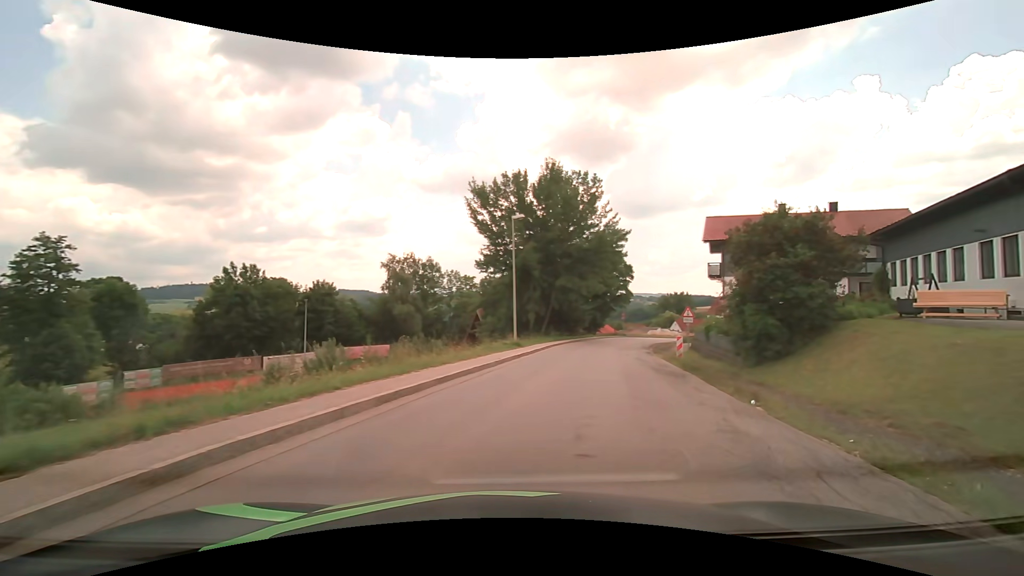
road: secondary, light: Day
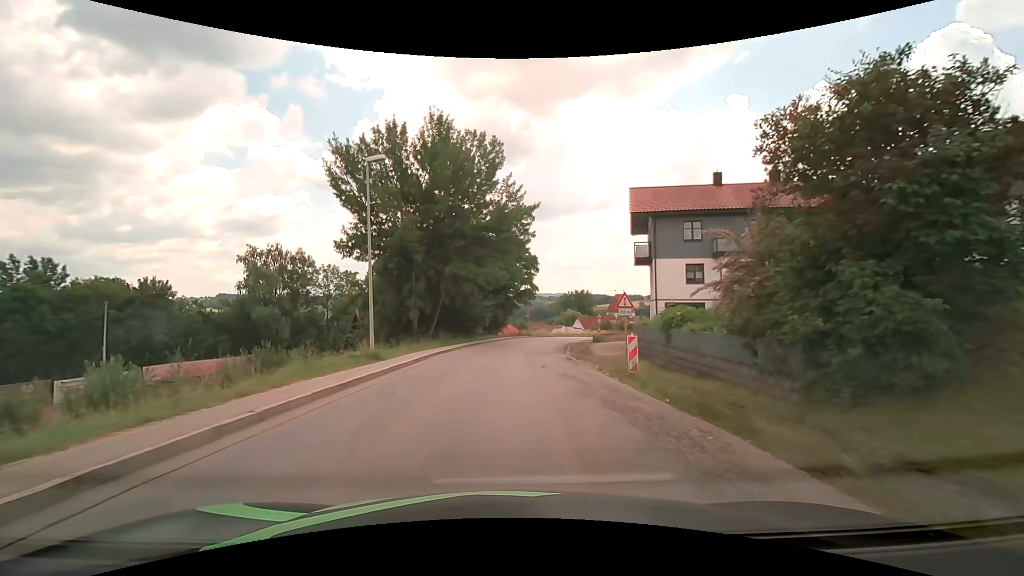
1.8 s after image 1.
(+1.7, +11.0) m; +12°
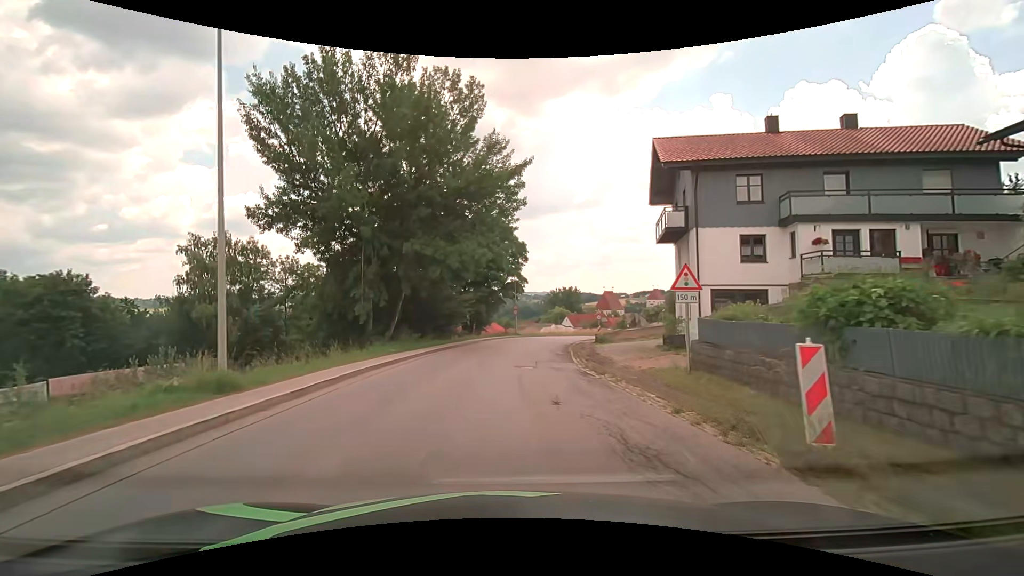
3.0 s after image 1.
(+0.1, +9.7) m; +1°
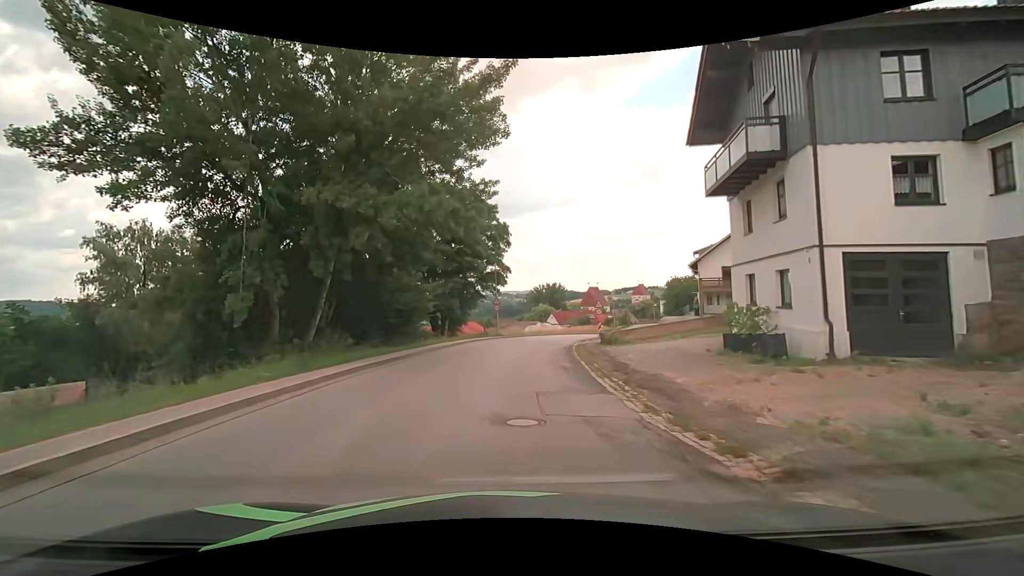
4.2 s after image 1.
(+0.2, +10.4) m; +2°
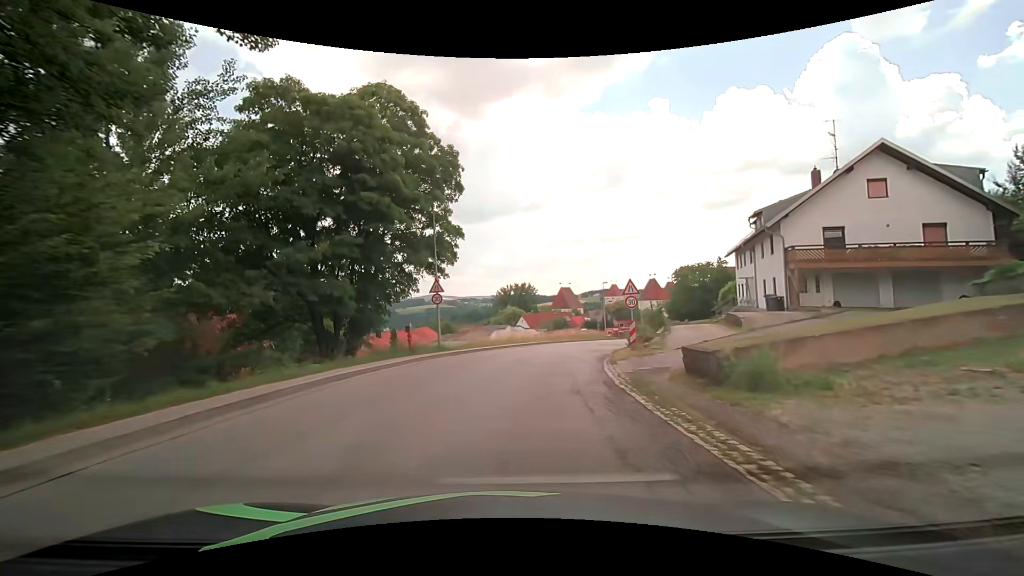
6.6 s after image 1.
(+0.9, +21.6) m; +4°
(0, +10) (+1, +20) (+4, +30) (+7, +39) (+10, +49) (+14, +58) (+17, +67) (+21, +76) (+25, +86) (+29, +95) m
